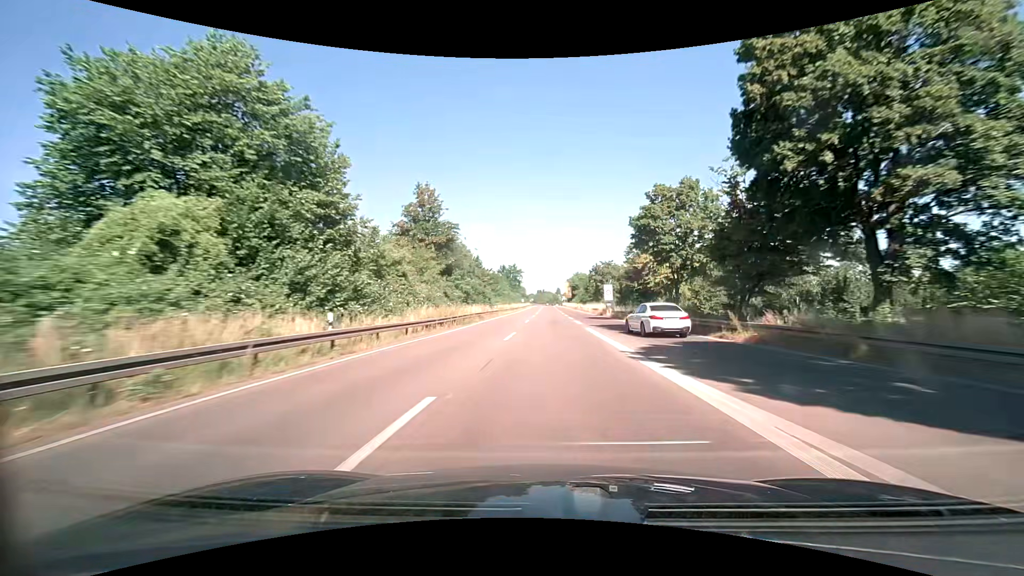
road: trunk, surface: asphalt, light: Day
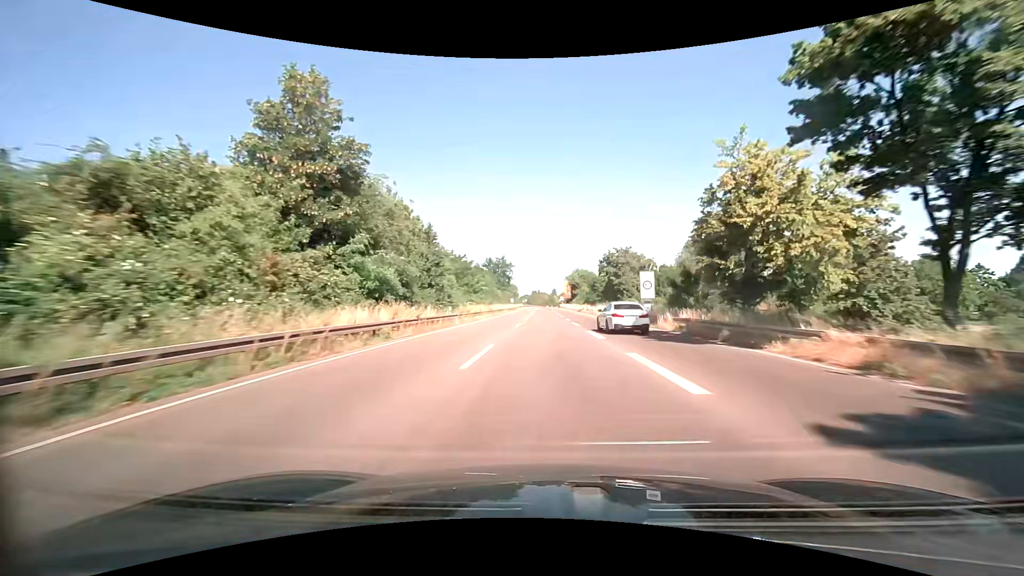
(+0.2, +27.9) m; 0°
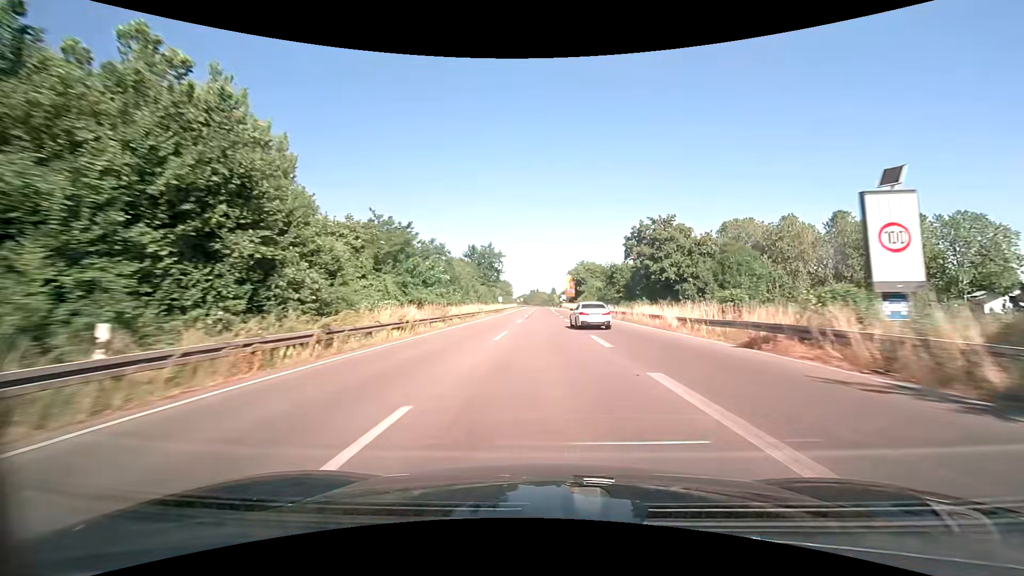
(+0.1, +27.9) m; 0°
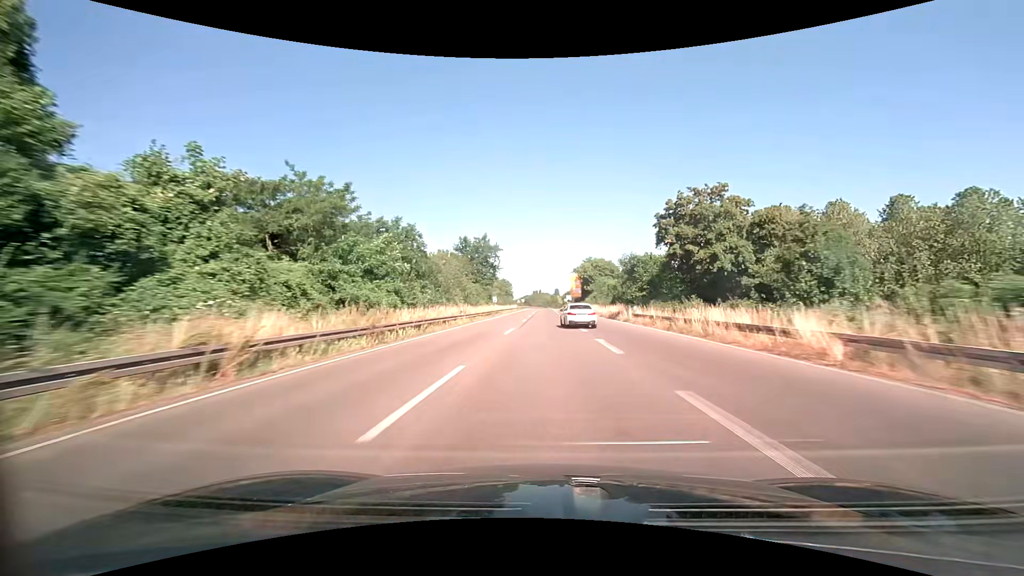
(0.0, +13.9) m; 0°
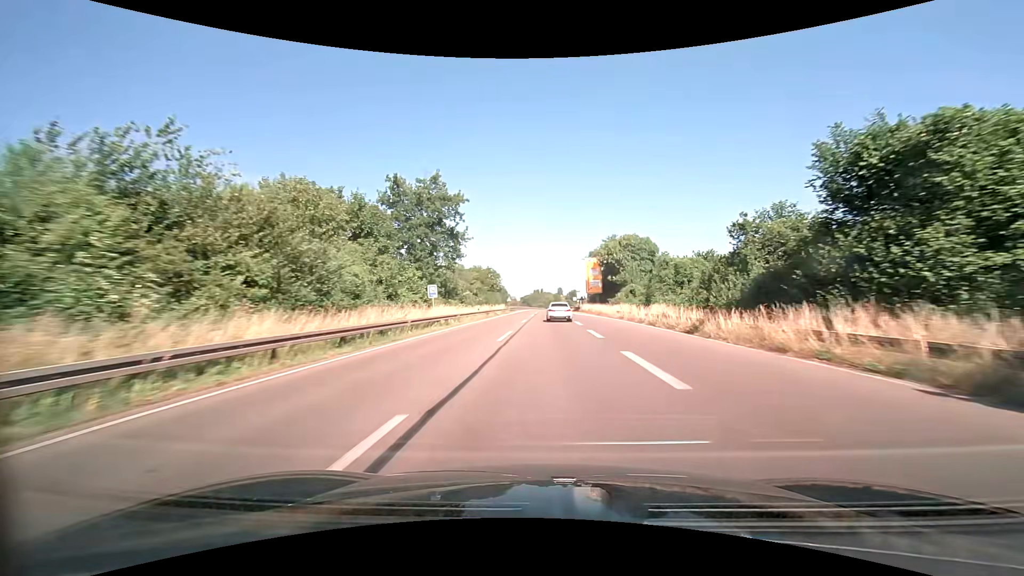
(-0.1, +41.8) m; 0°
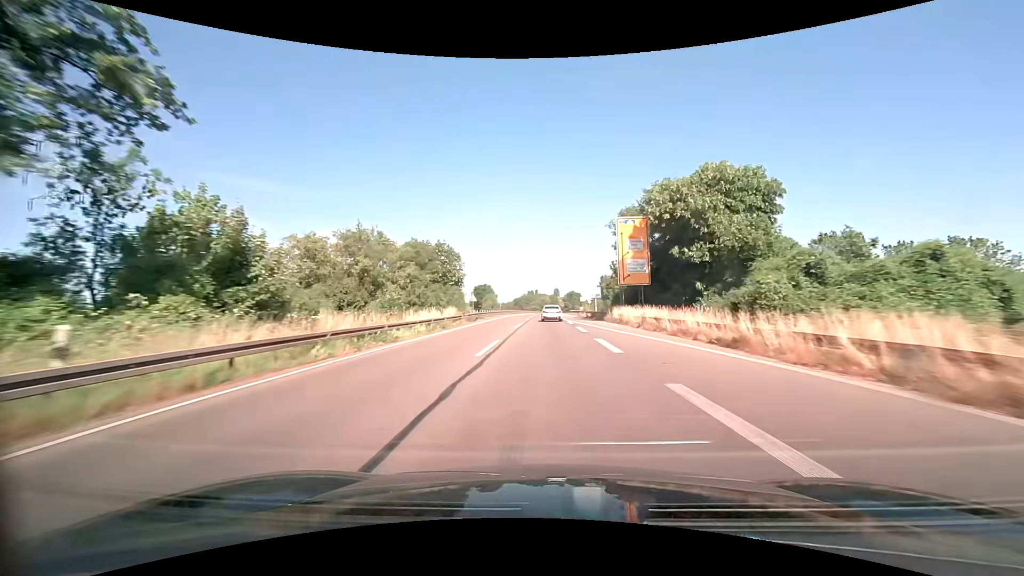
(+0.2, +41.6) m; +1°
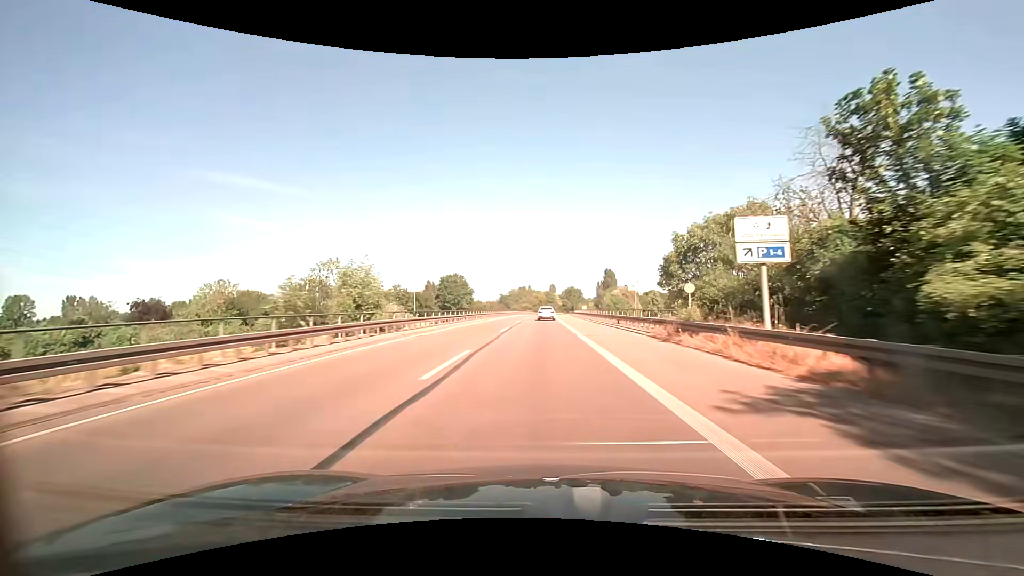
(+0.3, +55.4) m; +1°
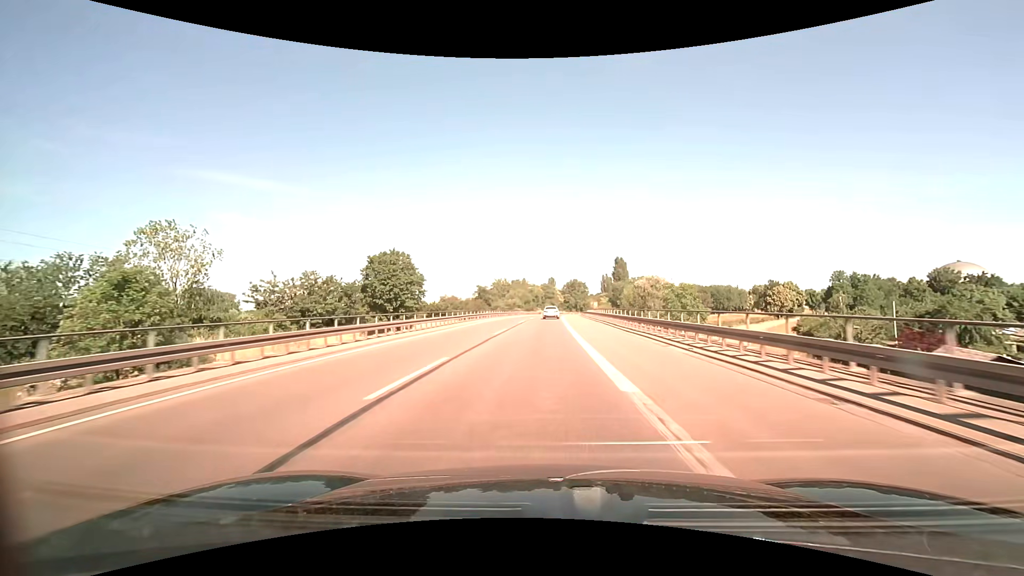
(+0.3, +55.7) m; 0°
(0, +10) (0, +20) (0, +30) (0, +40) (0, +50) (0, +60) (+1, +70) (+1, +80) (+1, +90) (+2, +100) m
